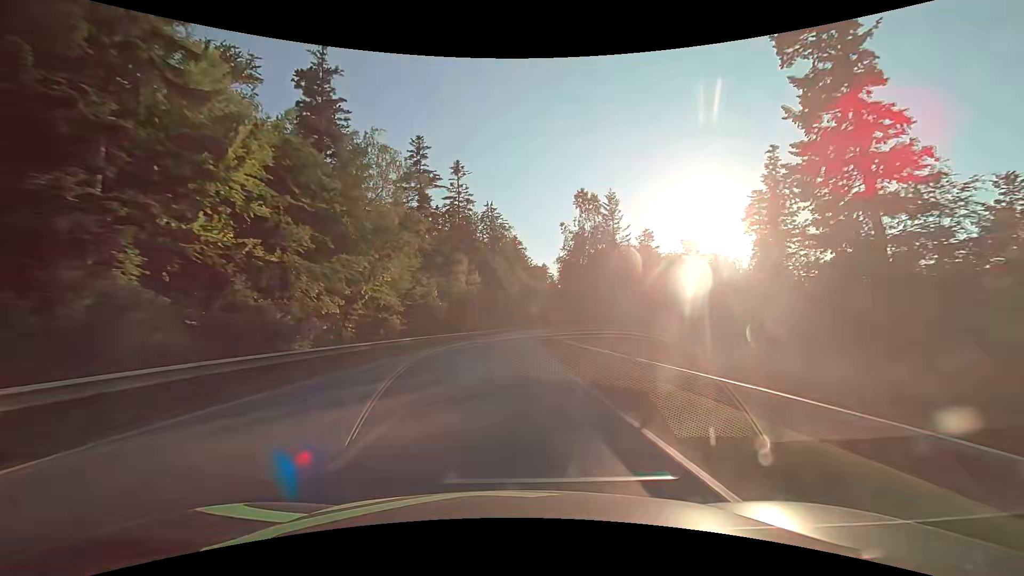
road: secondary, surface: asphalt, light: Day
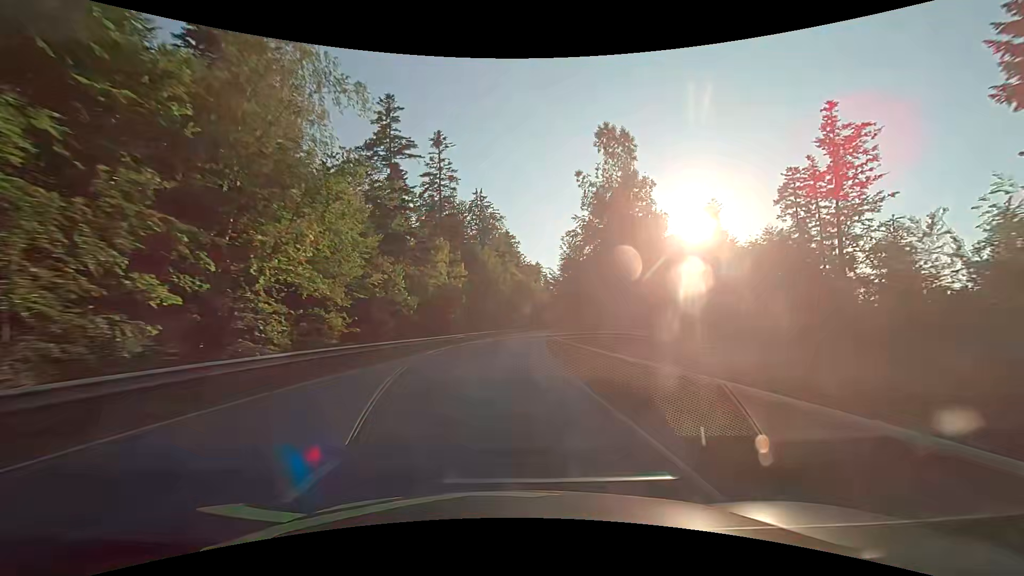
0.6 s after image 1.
(+0.1, +15.7) m; +1°
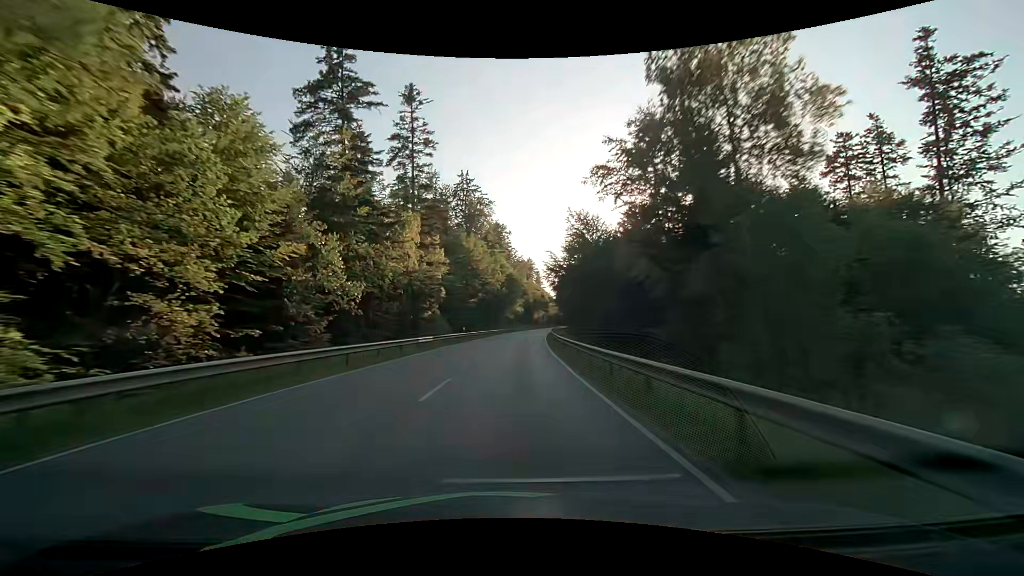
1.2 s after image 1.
(+0.2, +15.7) m; +1°
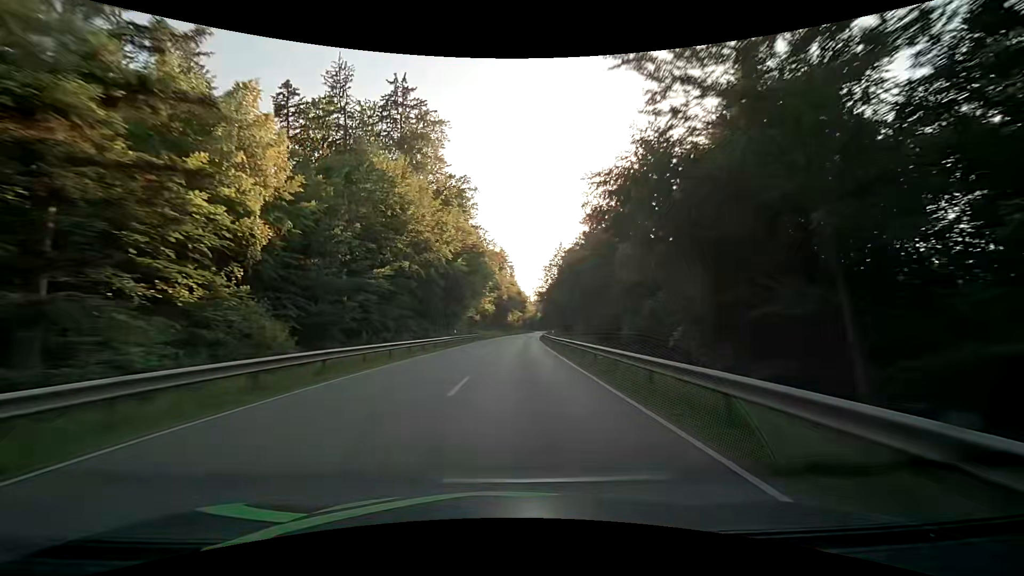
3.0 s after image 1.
(+1.2, +47.1) m; +3°
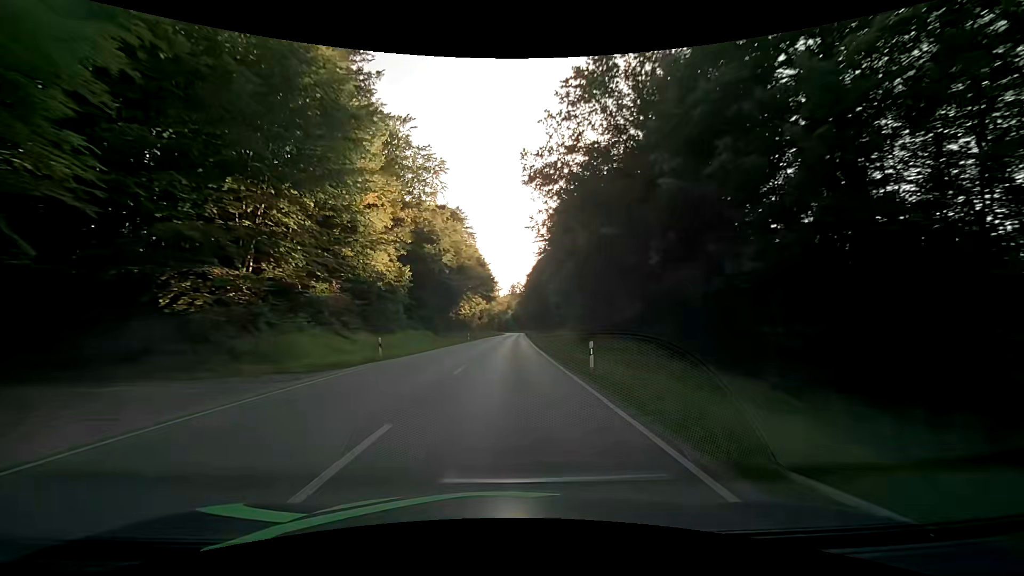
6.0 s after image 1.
(+3.1, +78.6) m; +4°
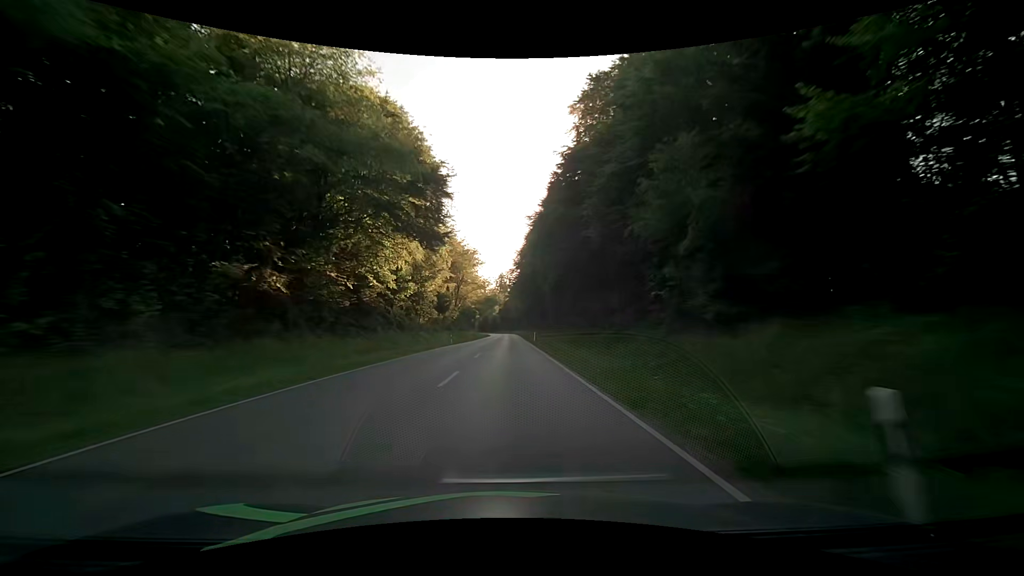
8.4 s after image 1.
(+1.3, +63.2) m; +2°
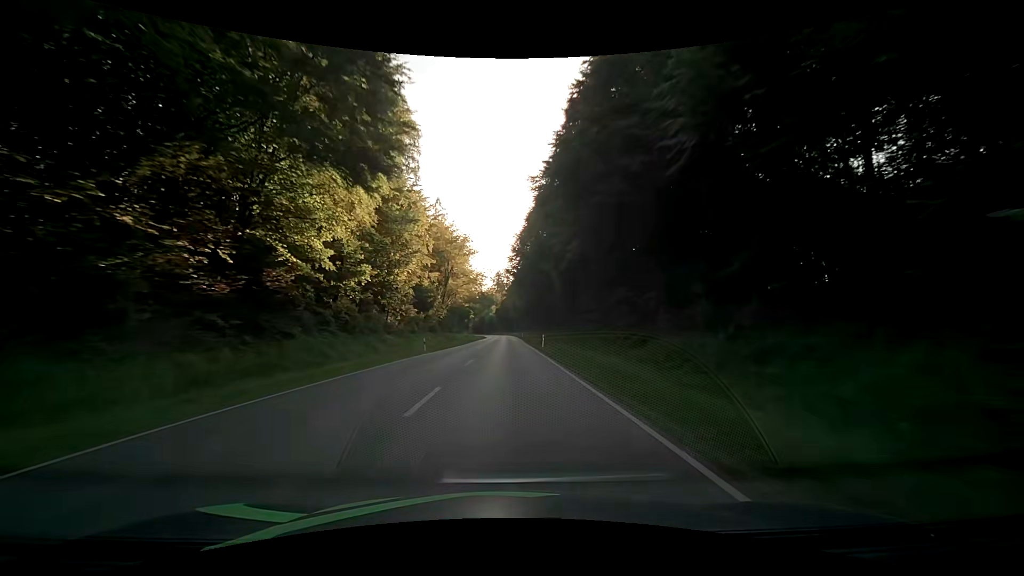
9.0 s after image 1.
(+0.1, +15.8) m; 0°
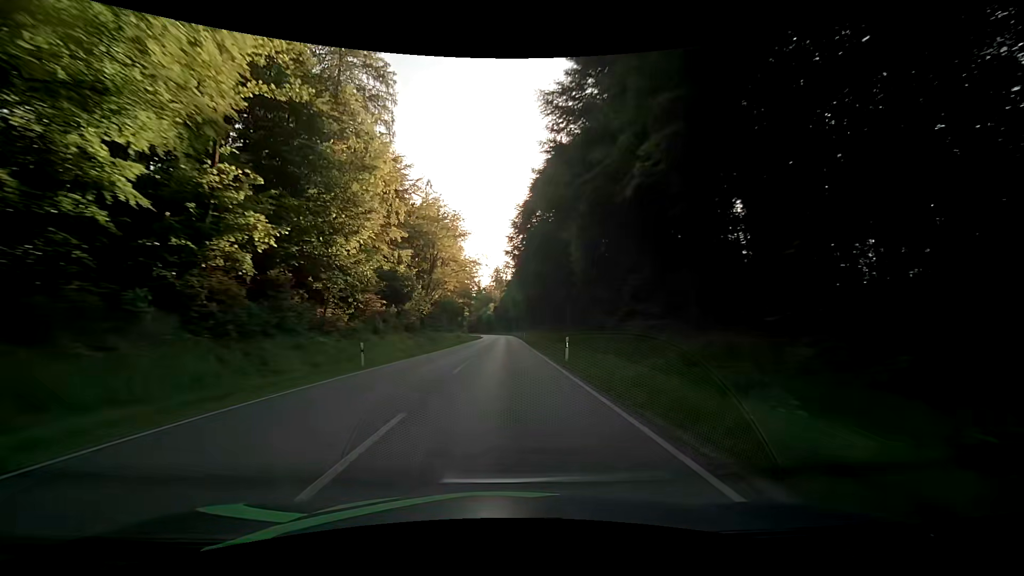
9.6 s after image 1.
(+0.1, +15.8) m; 0°
(0, +10) (0, +20) (0, +30) (0, +40) (0, +50) (0, +60) (0, +70) (0, +80) (0, +90) (0, +100) m
